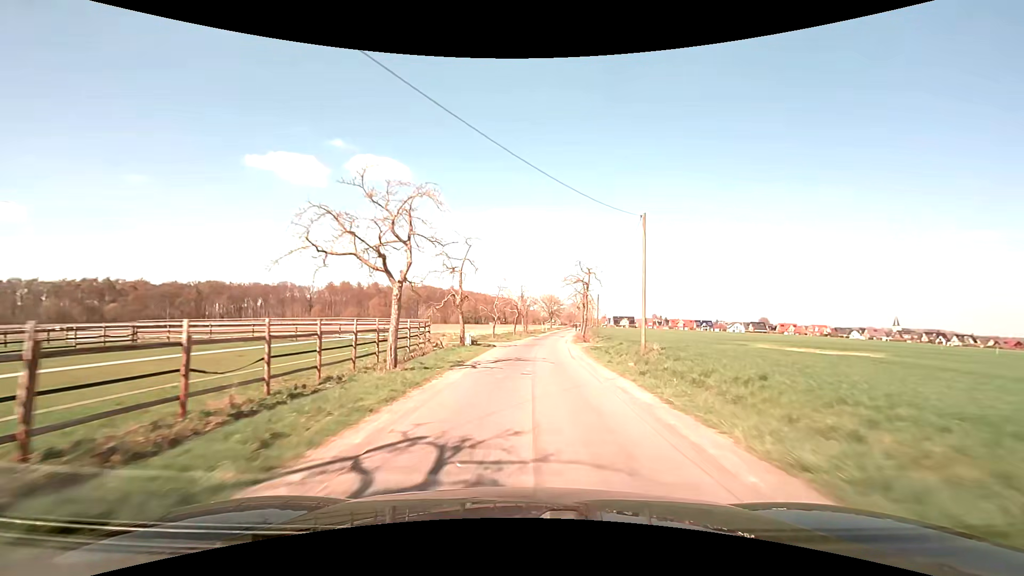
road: unclassified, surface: asphalt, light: Day
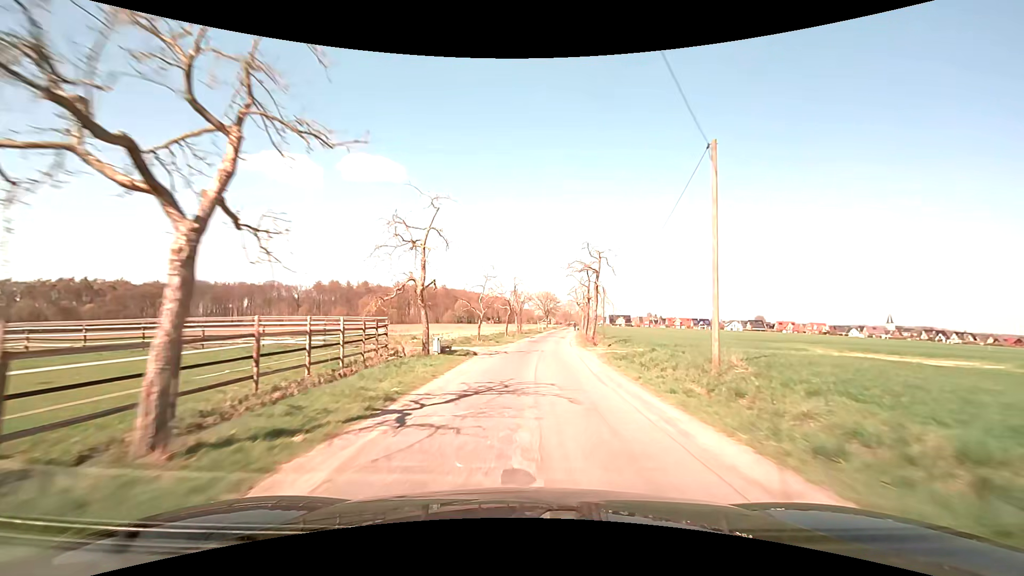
(+0.1, +9.1) m; +1°
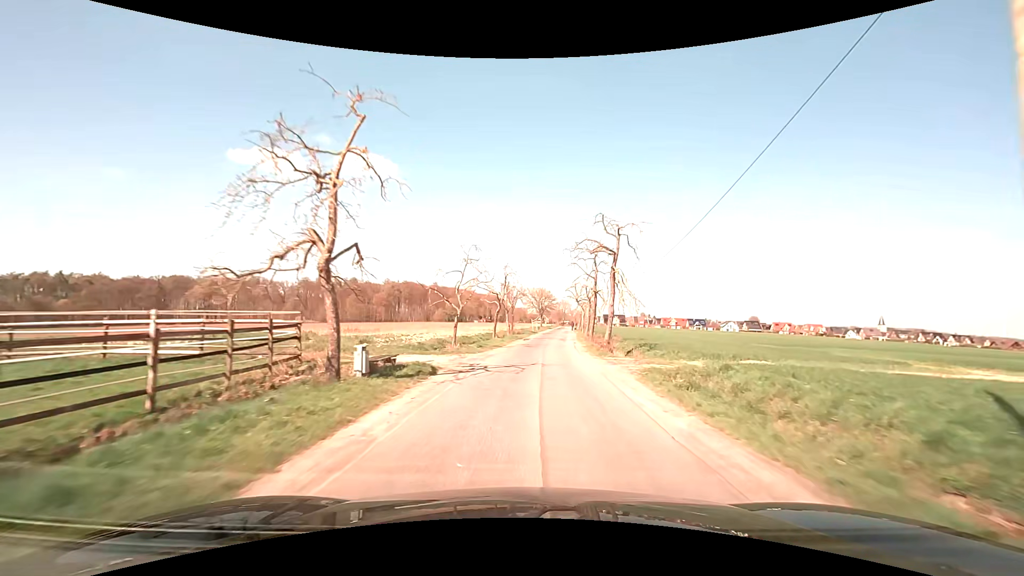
(0.0, +8.8) m; 0°
(0, +10) (0, +20) (+1, +30) (+2, +40) (+3, +50) (+3, +60) (+4, +70) (+5, +80) (+6, +90) (+7, +100) m
